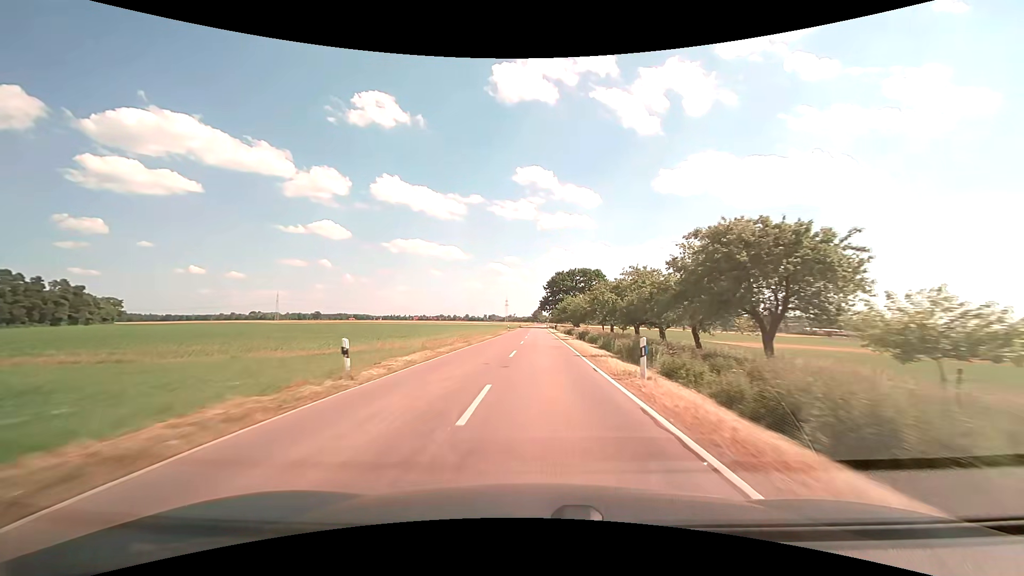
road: tertiary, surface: asphalt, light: Day
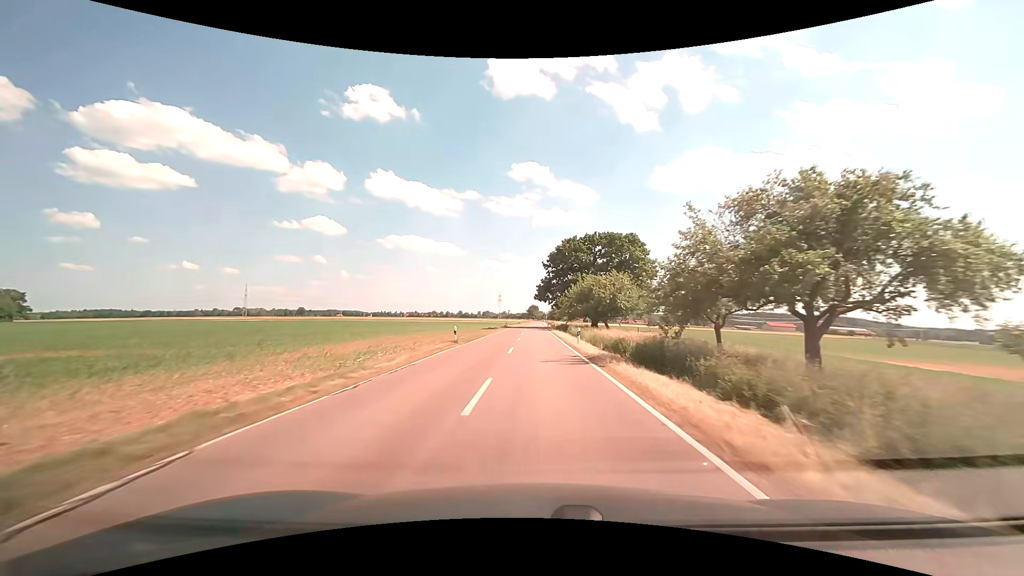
(+0.2, +48.4) m; +1°
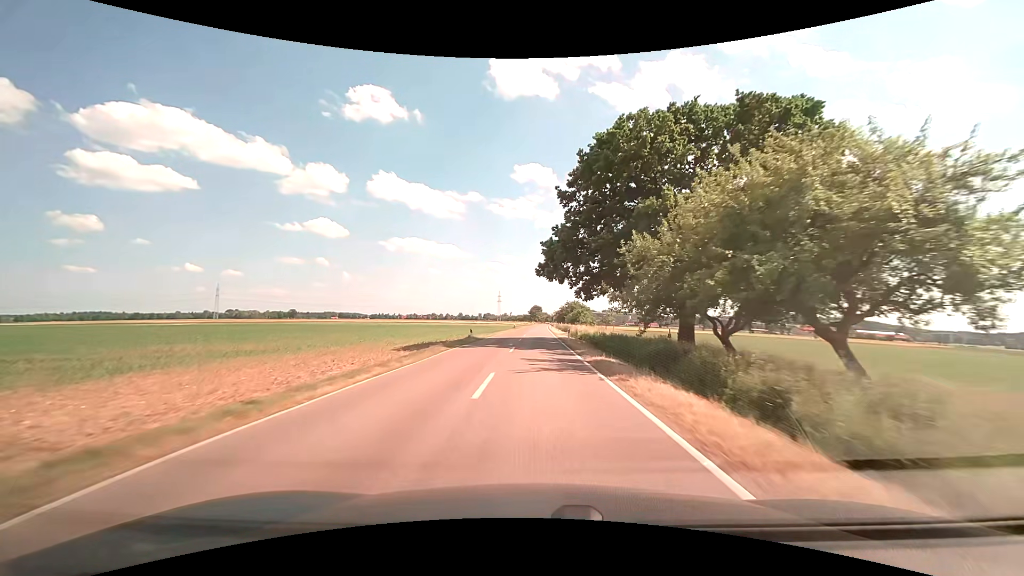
(-0.1, +47.9) m; 0°
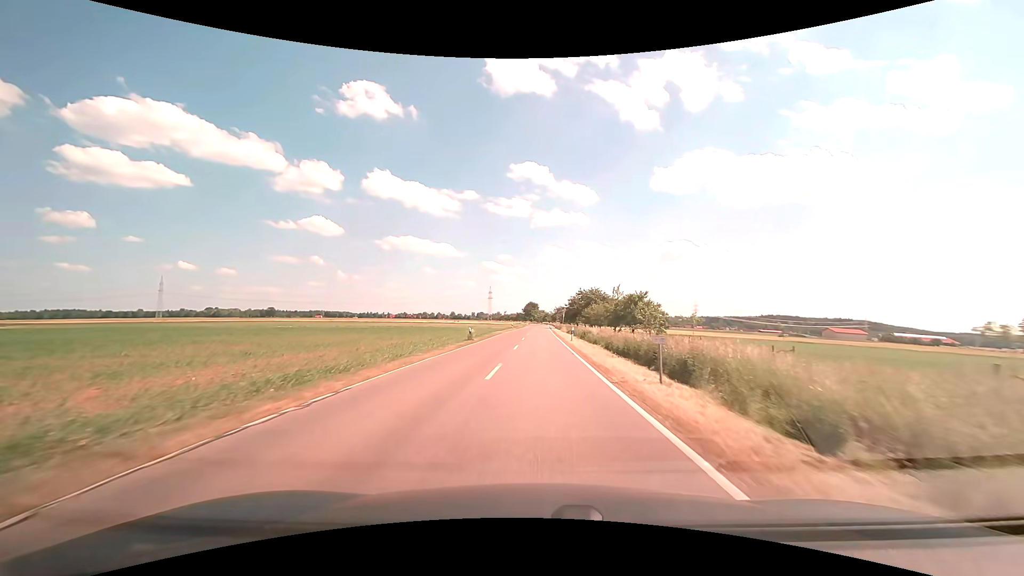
(+0.2, +58.7) m; 0°
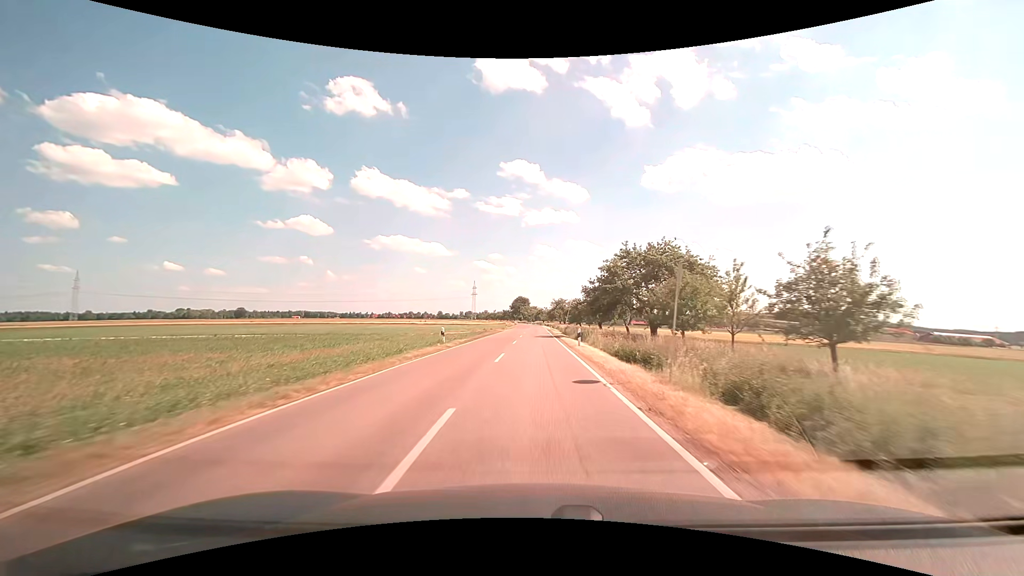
(+0.7, +57.8) m; +1°
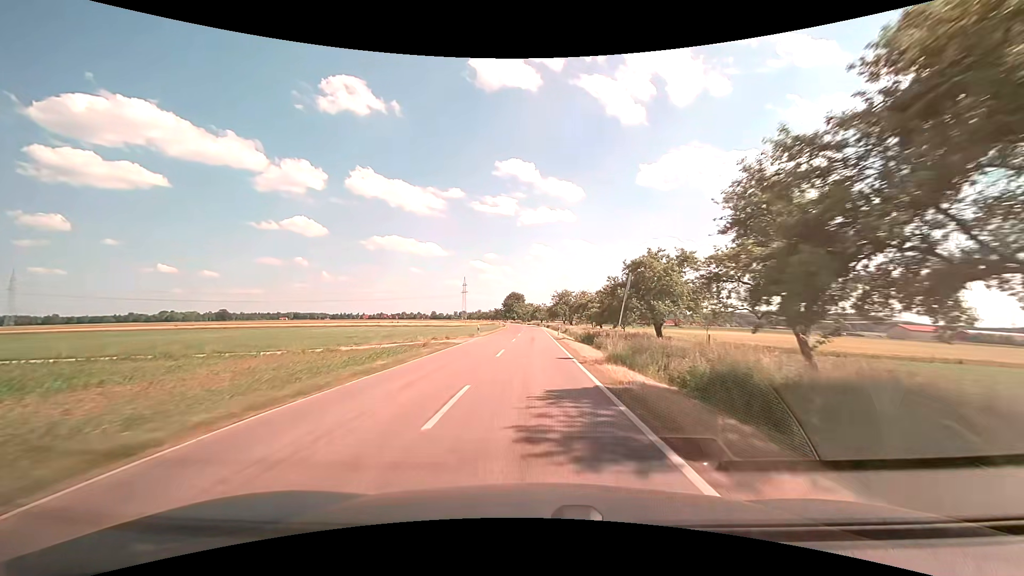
(+0.1, +34.3) m; 0°
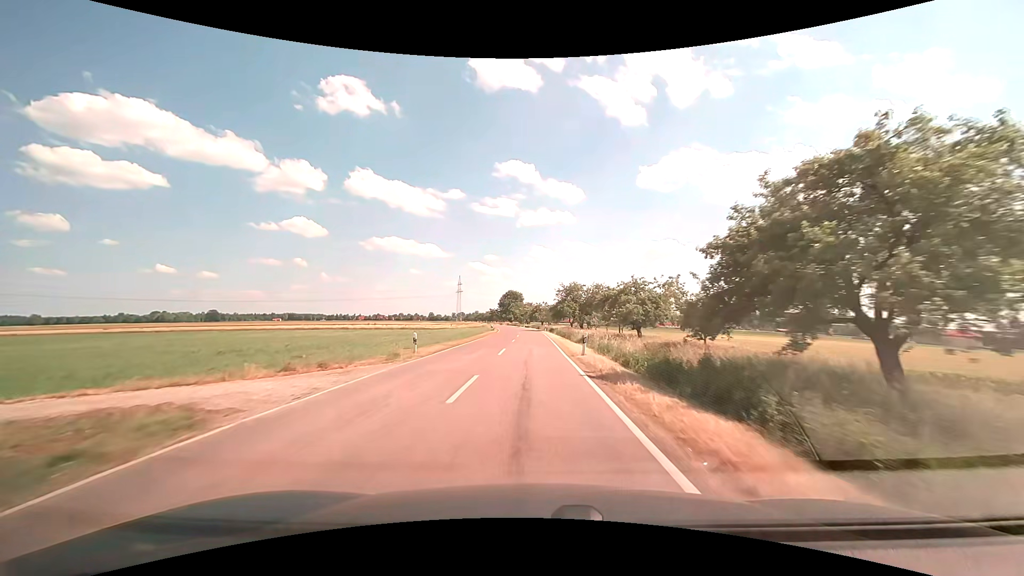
(0.0, +22.7) m; 0°
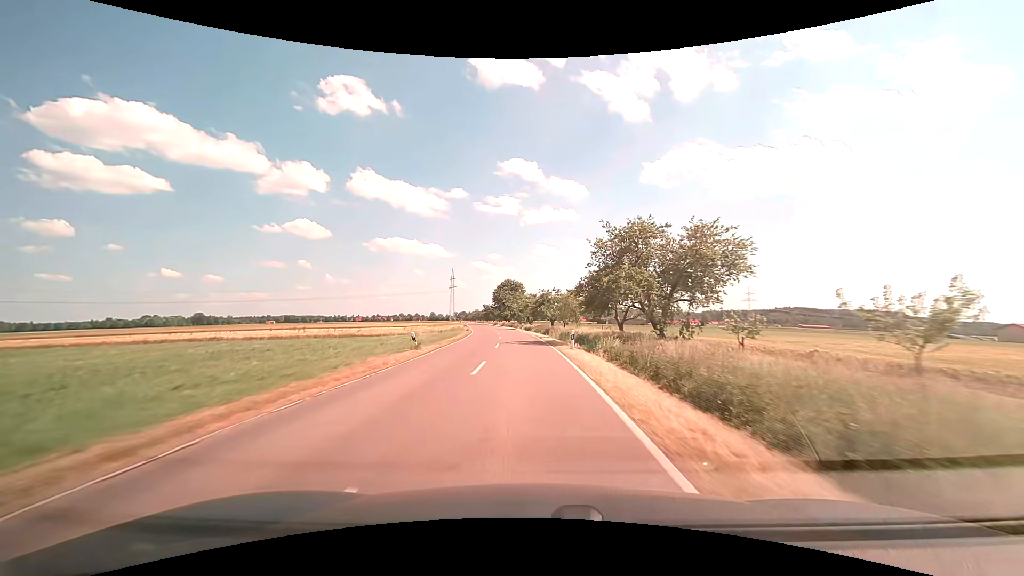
(-0.2, +45.1) m; 0°
(0, +10) (0, +20) (-1, +30) (-2, +40) (-3, +50) (-4, +60) (-5, +70) (-6, +80) (-8, +90) (-9, +99) m
